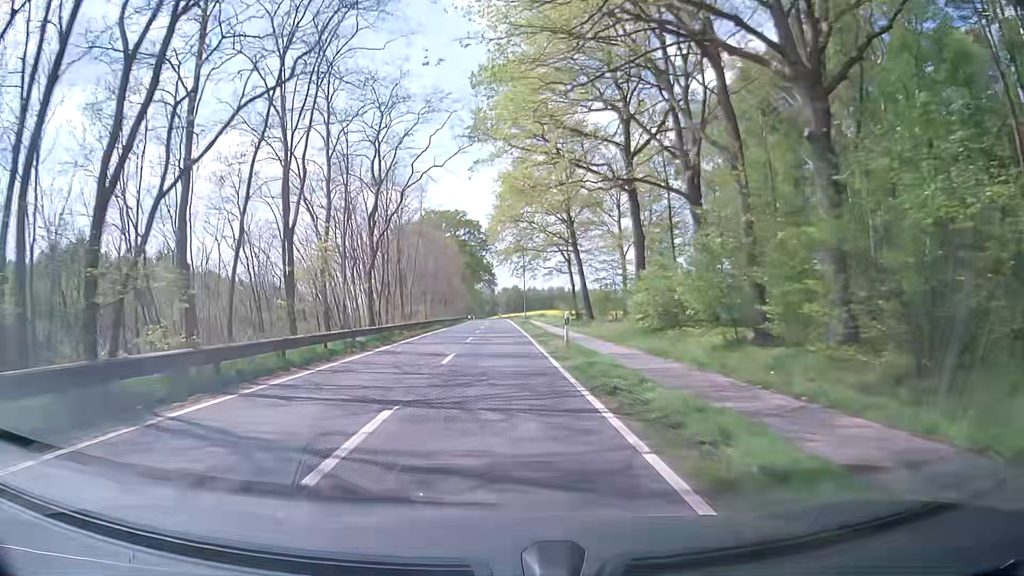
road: tertiary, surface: asphalt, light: Day
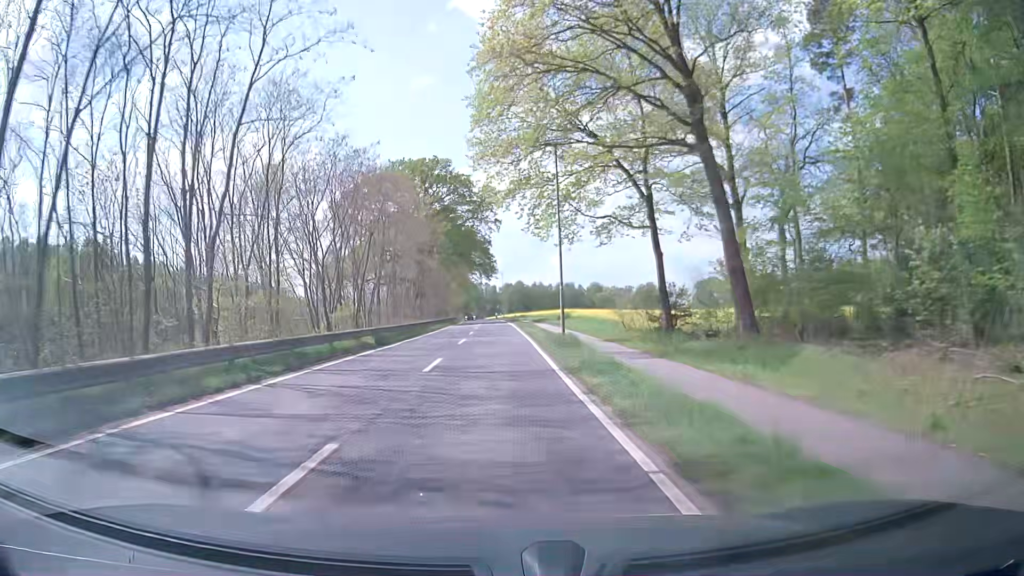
(-0.3, +39.4) m; -1°
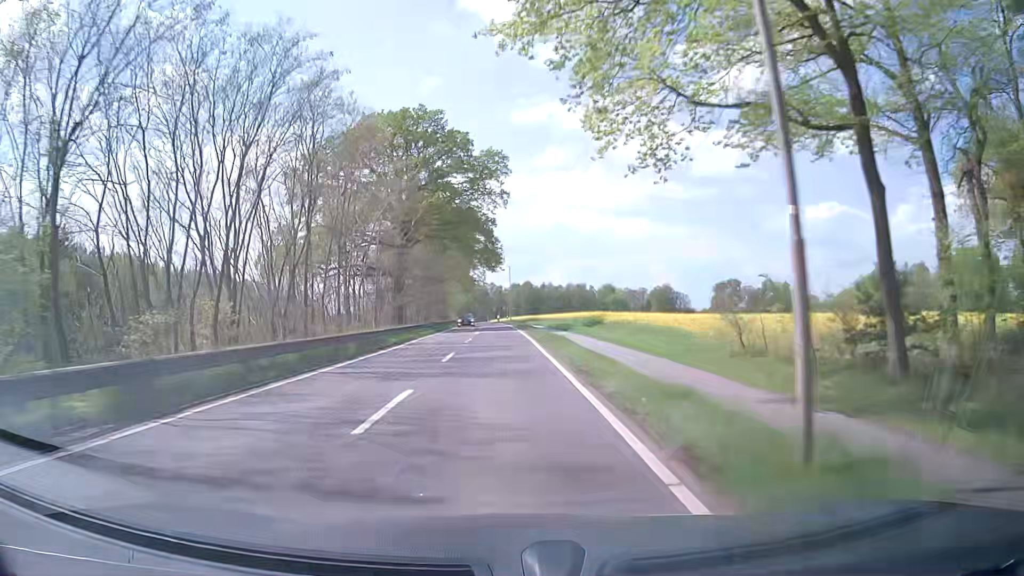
(-0.1, +19.7) m; -1°
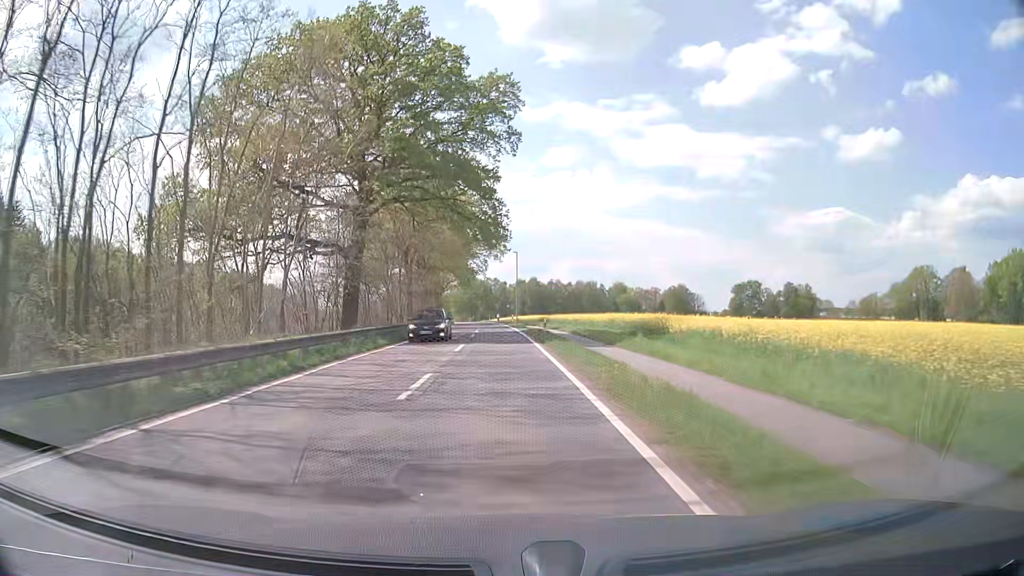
(-0.1, +19.8) m; -1°
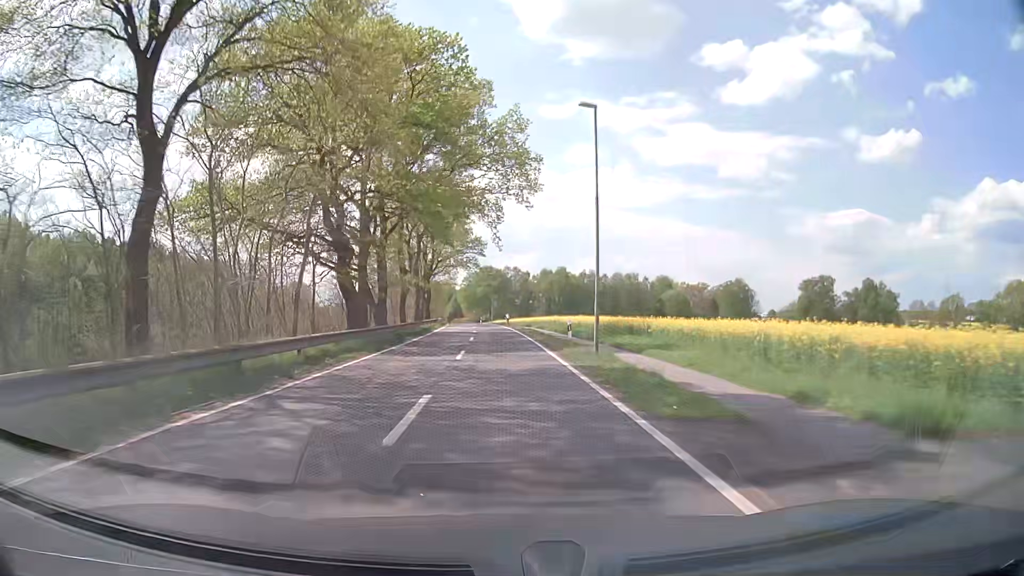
(-0.5, +49.9) m; -1°
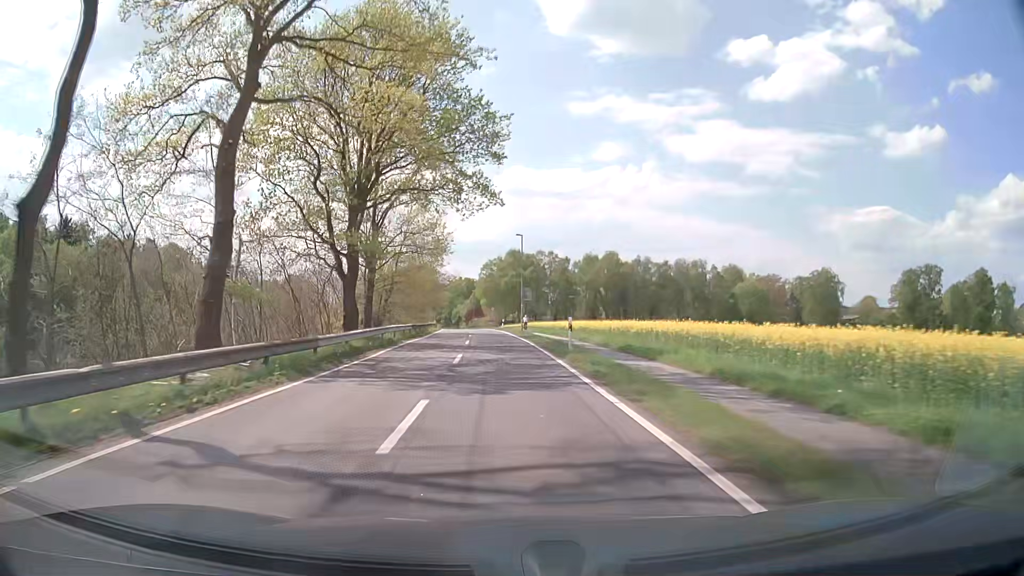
(-1.0, +50.8) m; -2°
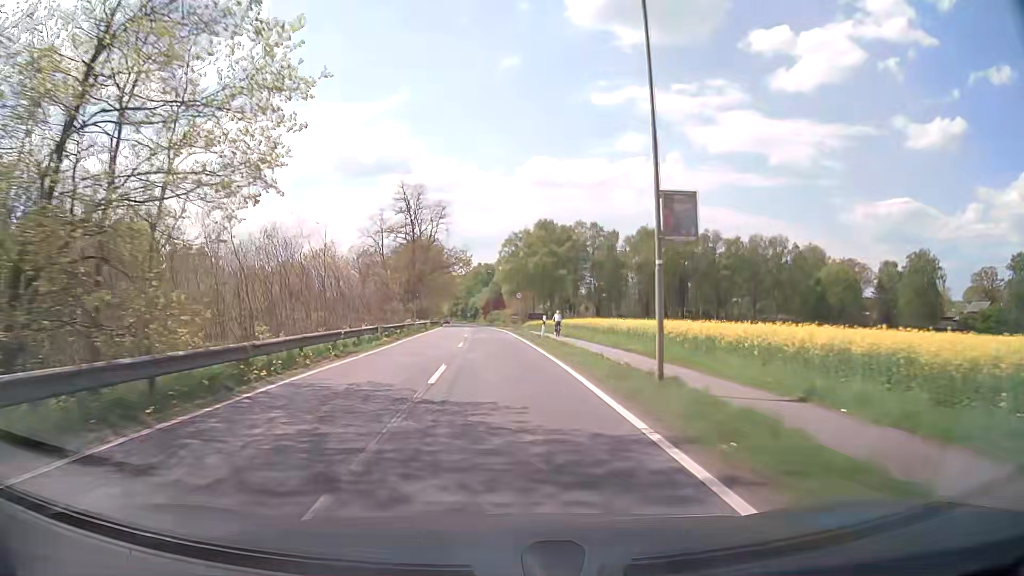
(-0.9, +41.0) m; -2°
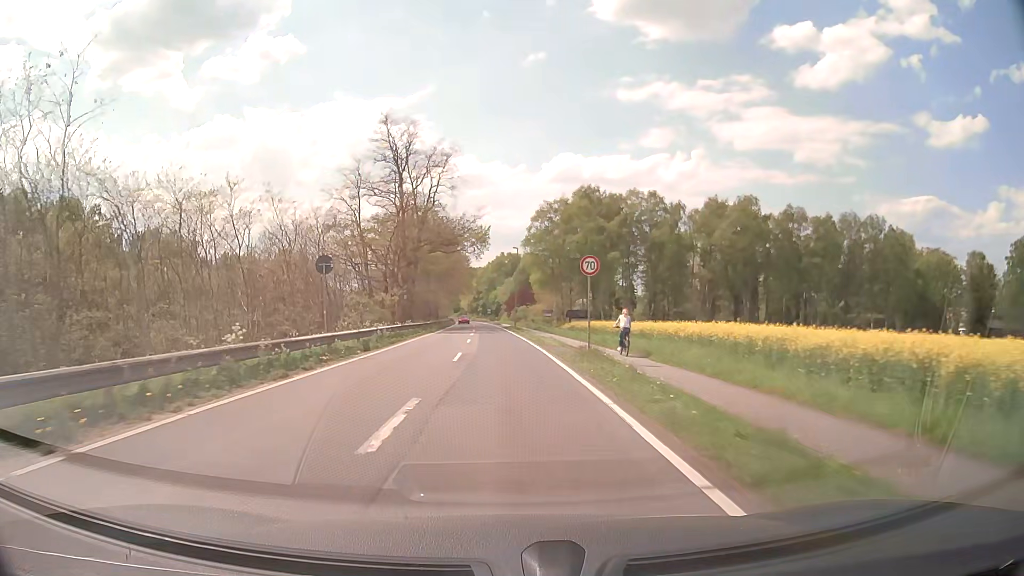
(-0.7, +31.3) m; -2°
(0, +10) (0, +20) (0, +30) (-1, +40) (-1, +50) (-1, +60) (-2, +70) (-2, +80) (-3, +90) (-3, +100) m
